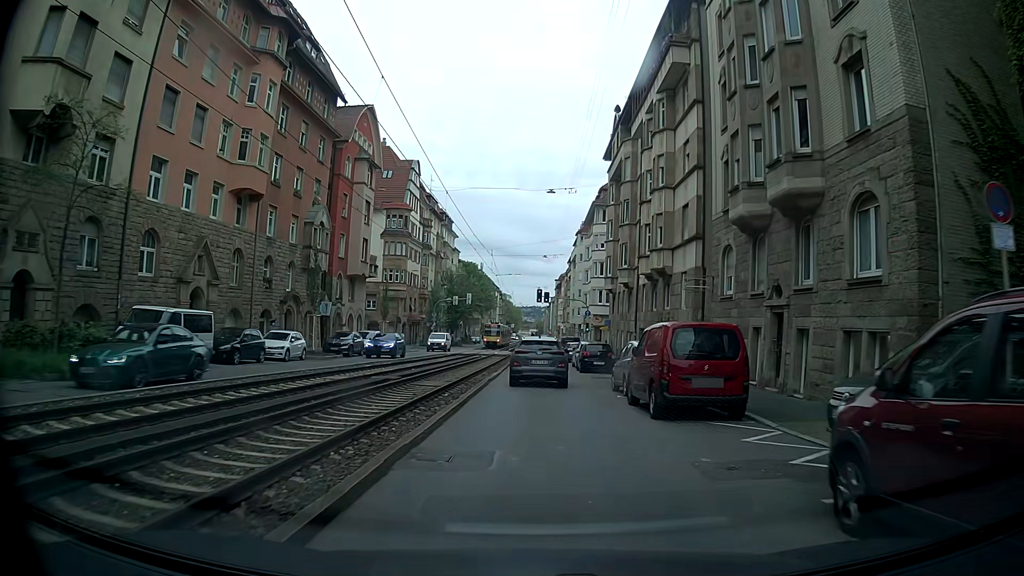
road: tertiary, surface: asphalt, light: Day
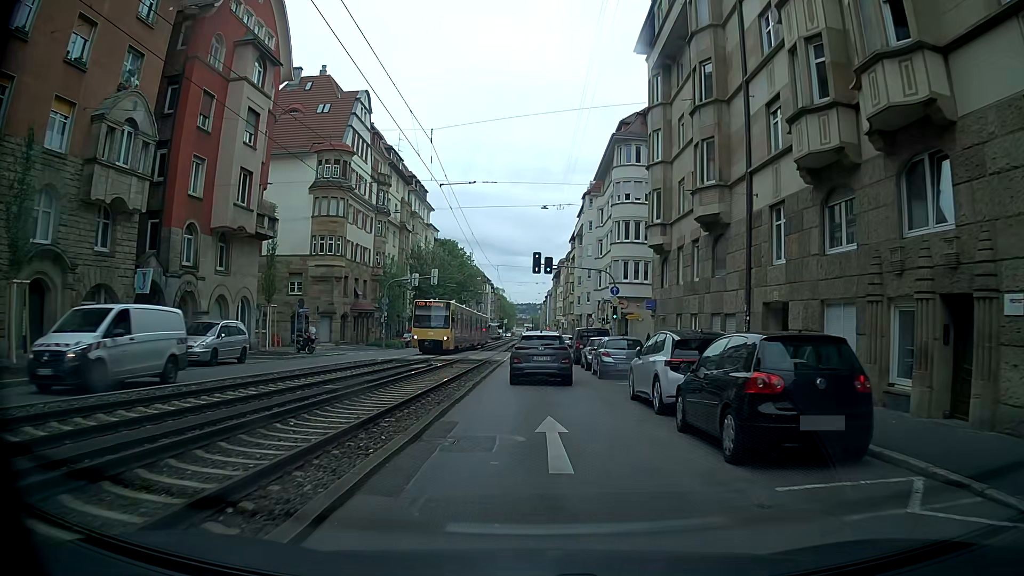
(+0.5, +25.3) m; +2°
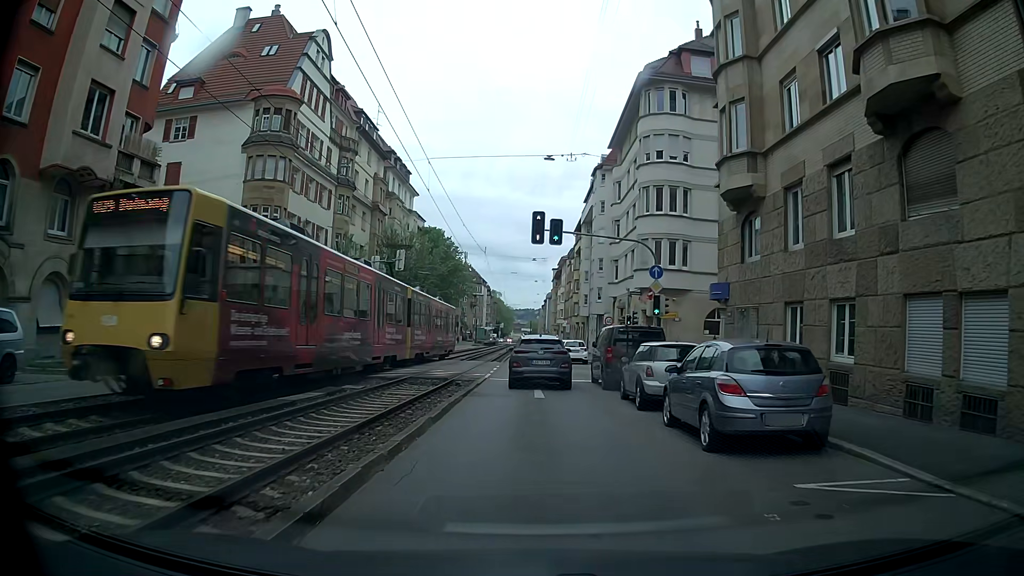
(-0.1, +14.4) m; -1°
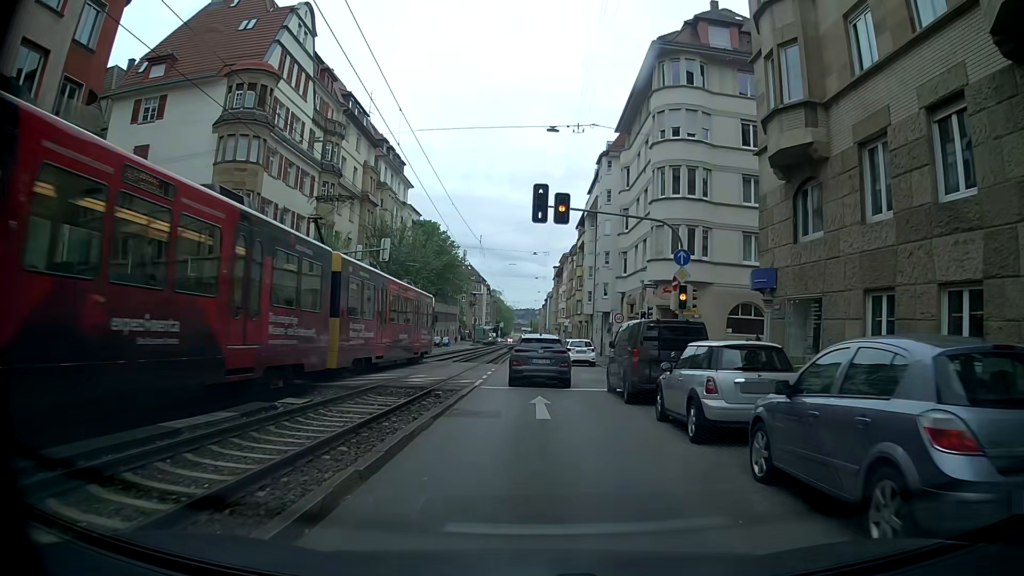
(+0.1, +4.7) m; +1°
